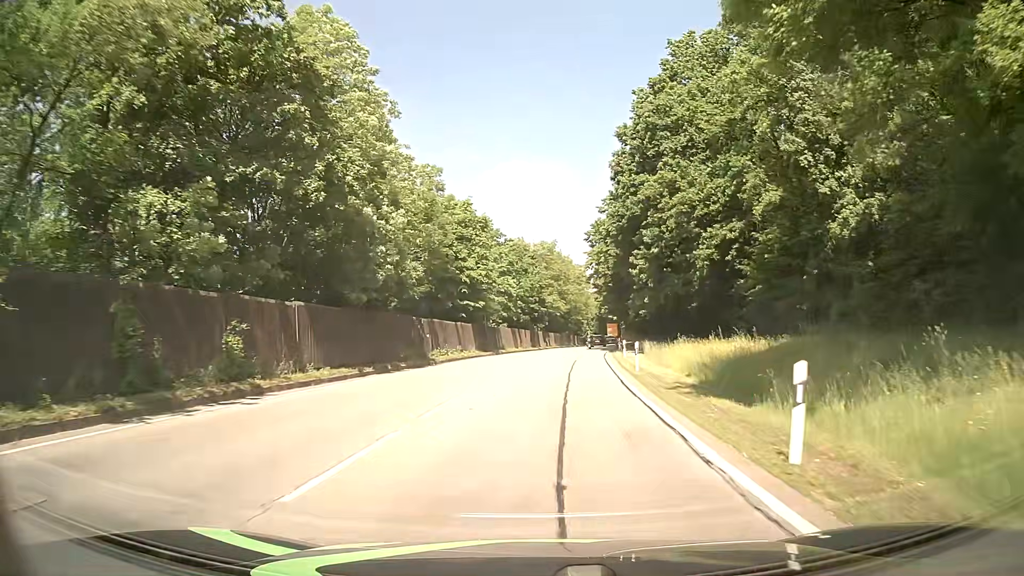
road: primary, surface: asphalt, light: Day
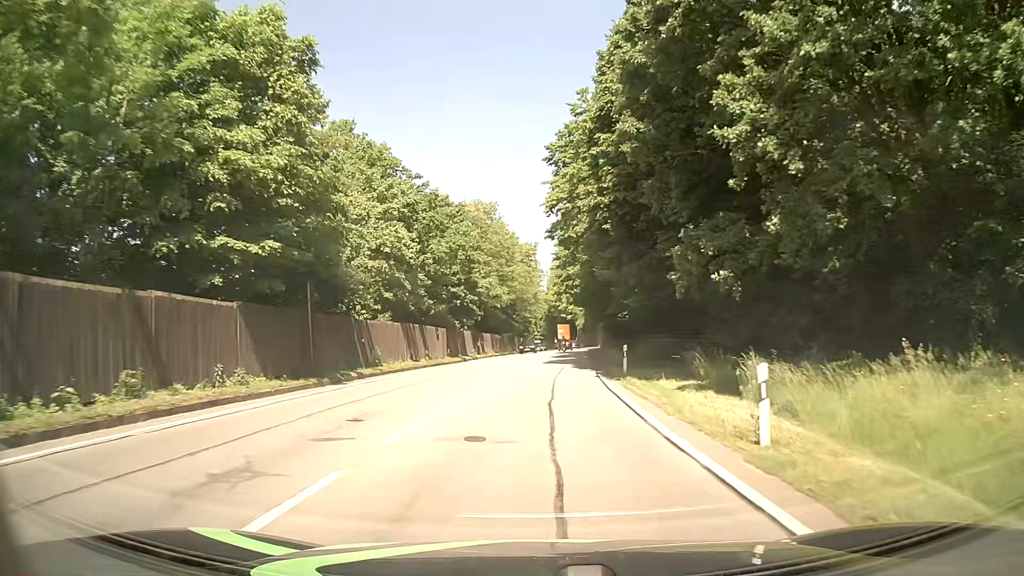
(+1.6, +30.5) m; +5°
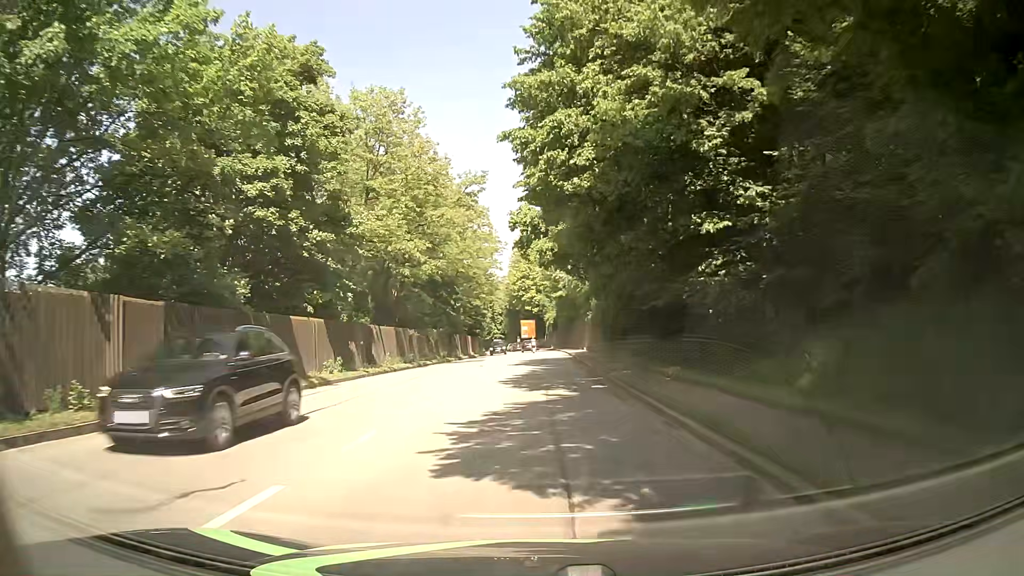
(+0.7, +30.8) m; +3°
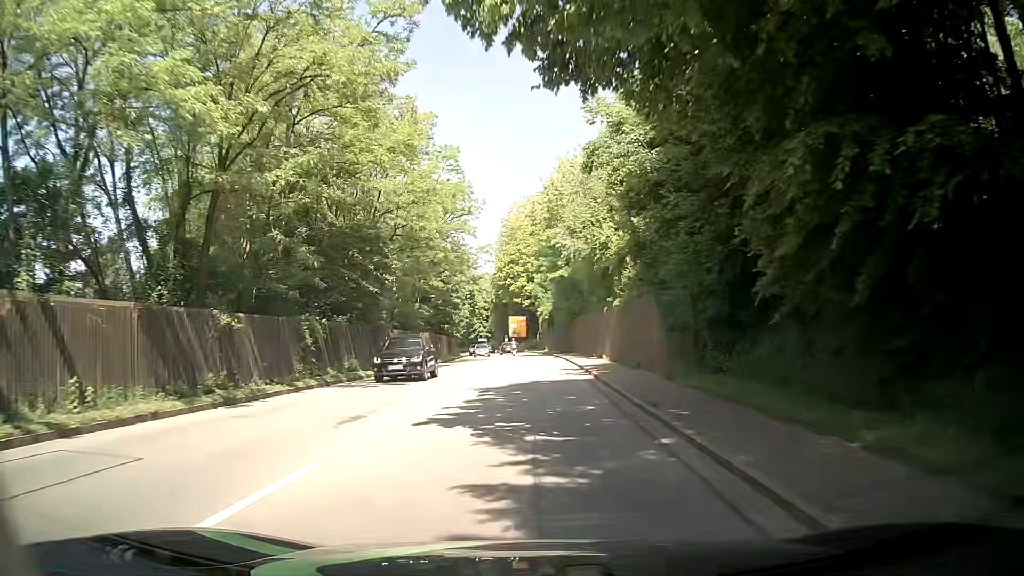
(0.0, +23.0) m; -1°
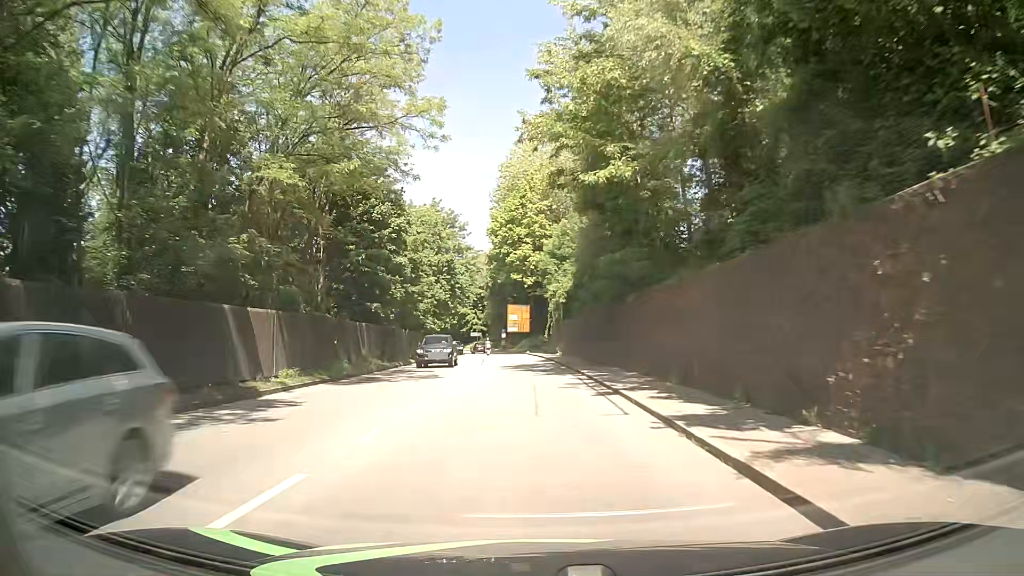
(+0.4, +30.7) m; 0°
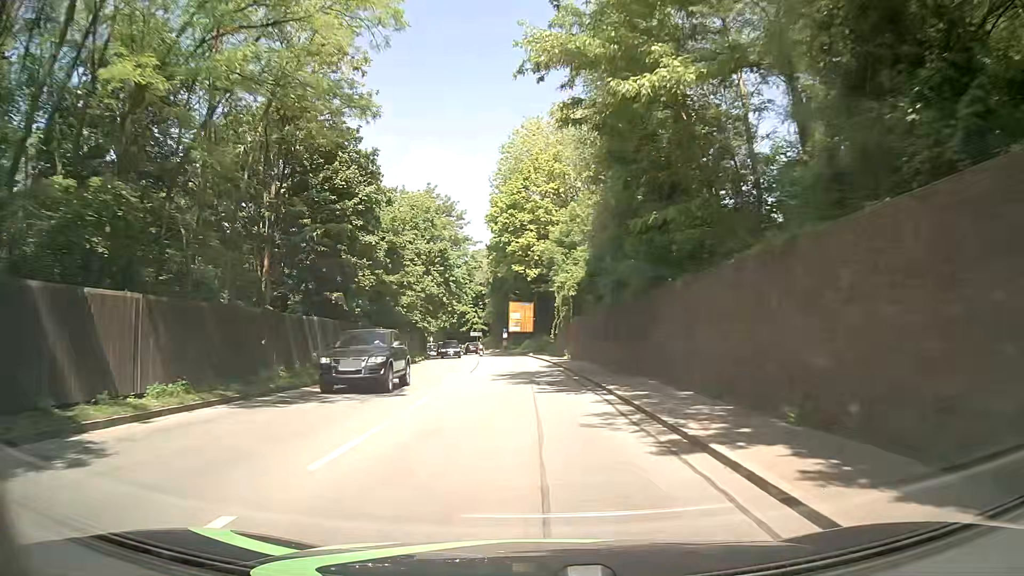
(0.0, +7.7) m; +1°
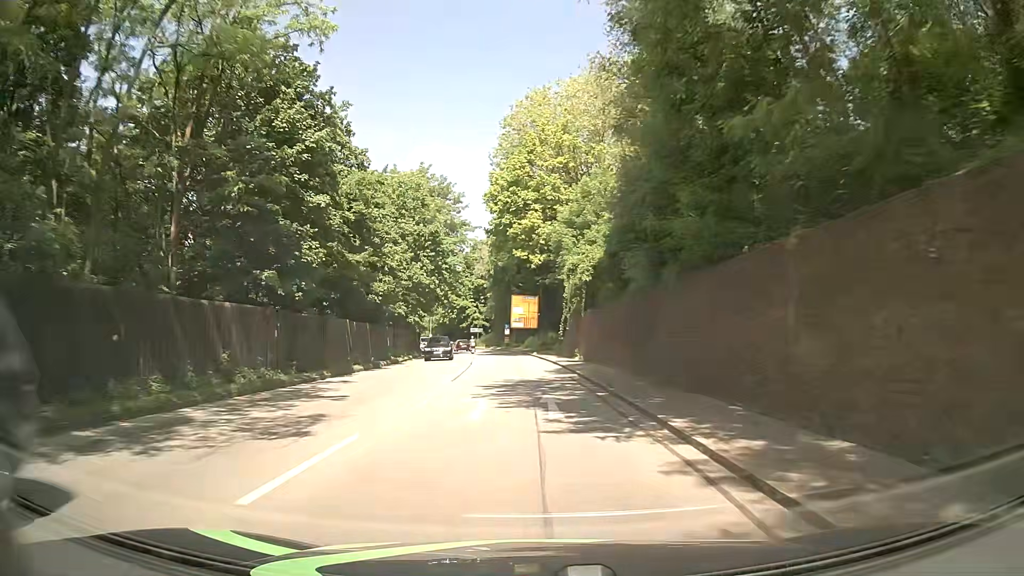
(-0.1, +7.7) m; 0°
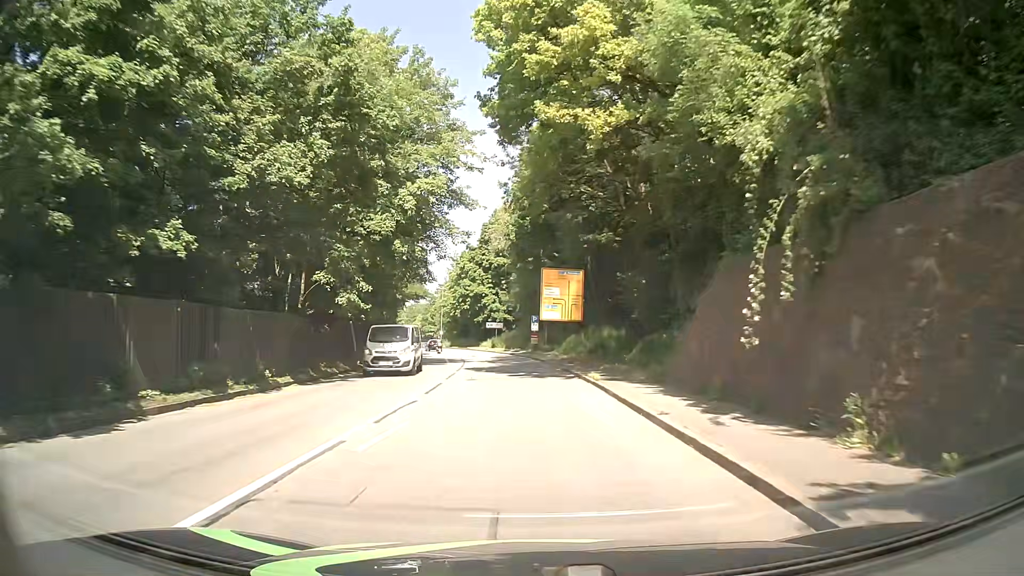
(-1.1, +30.7) m; -4°
(0, +10) (0, +20) (-1, +30) (-1, +40) (-2, +50) (-3, +60) (-5, +70) (-8, +79) (-10, +89) (-13, +99) m
